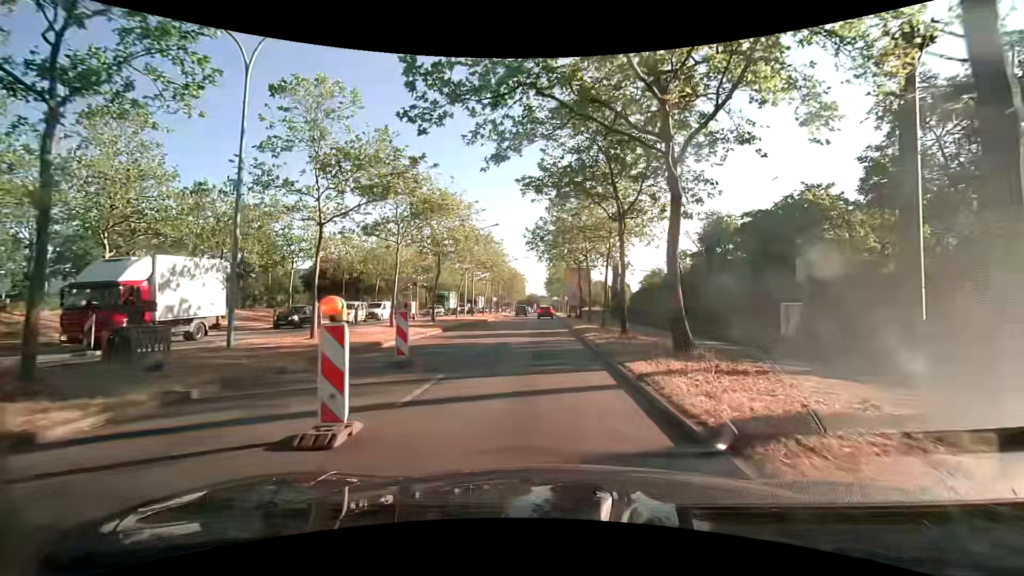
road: primary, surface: asphalt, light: Day
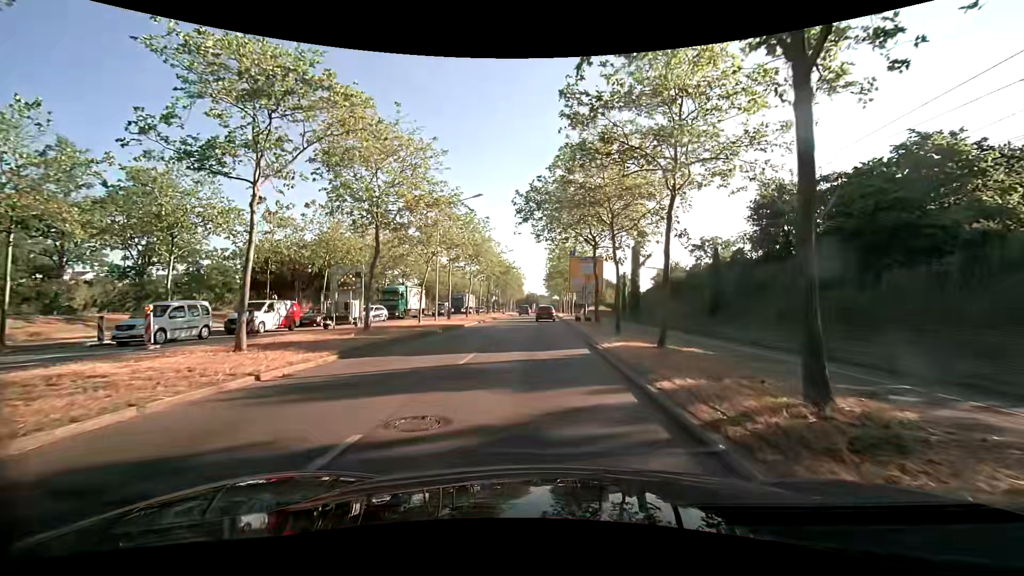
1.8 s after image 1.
(+0.2, +13.5) m; +1°
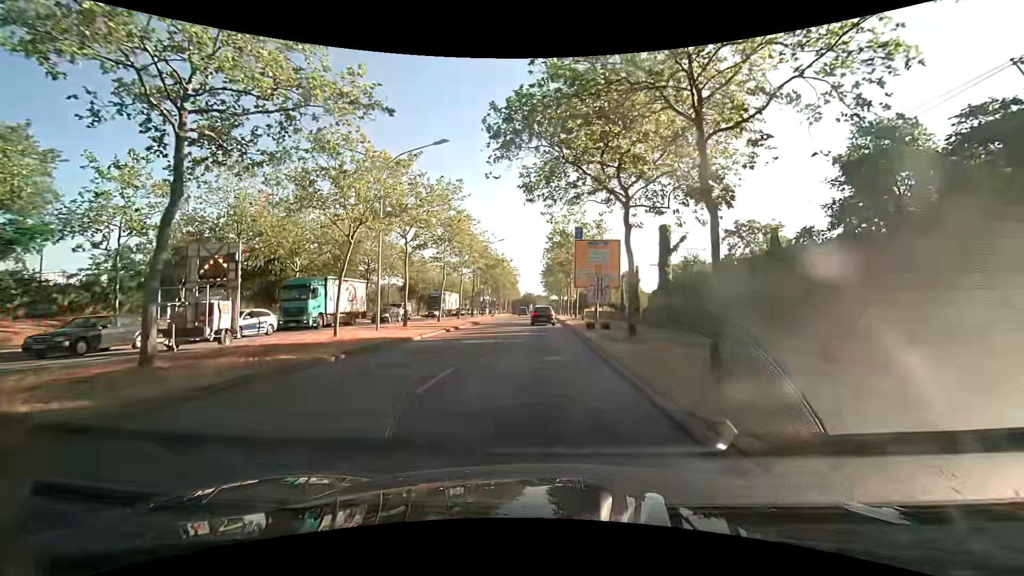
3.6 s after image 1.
(0.0, +12.6) m; -1°
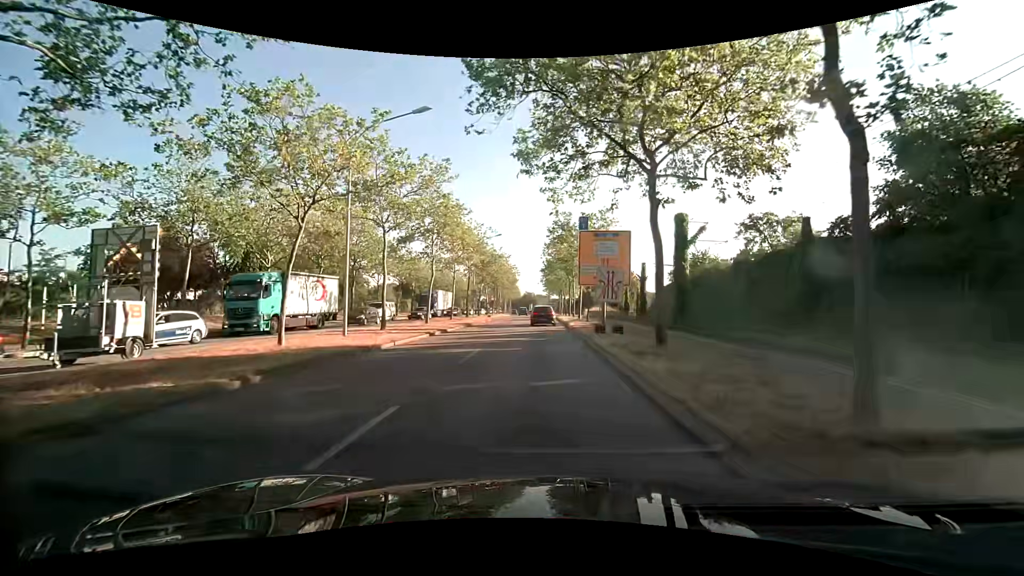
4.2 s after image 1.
(+0.1, +4.2) m; +1°
